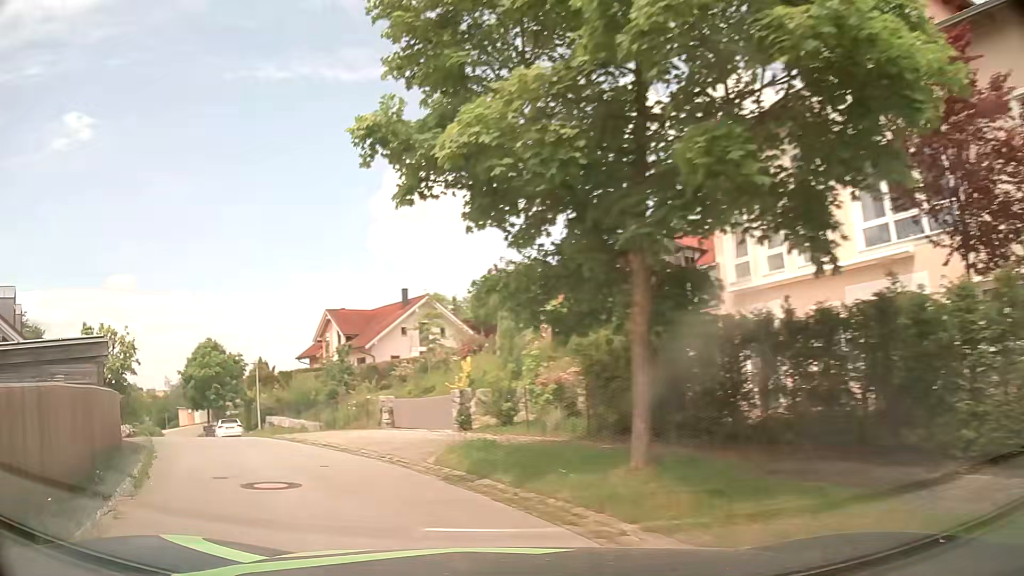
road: residential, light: Day
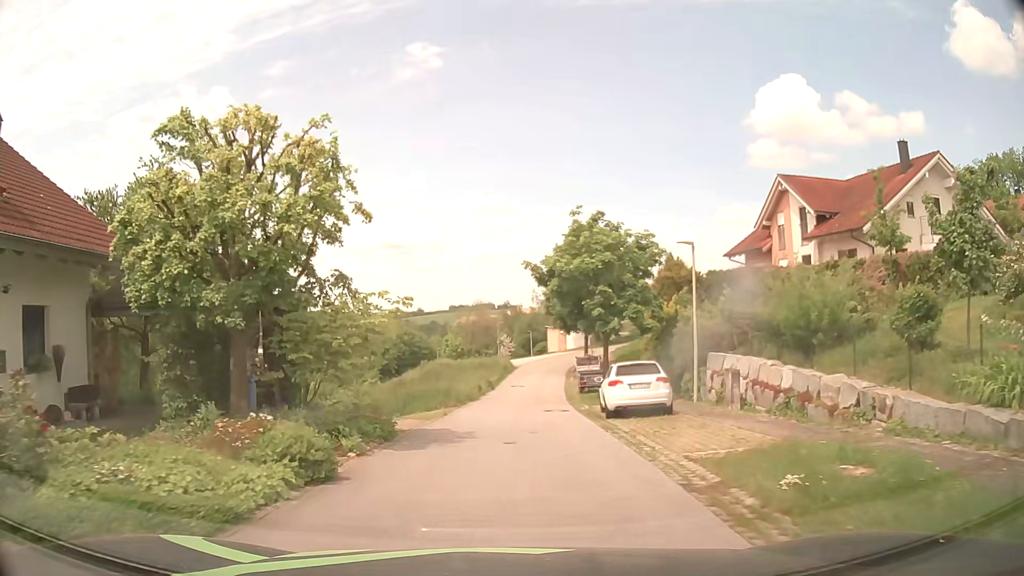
(-9.9, +22.0) m; -33°
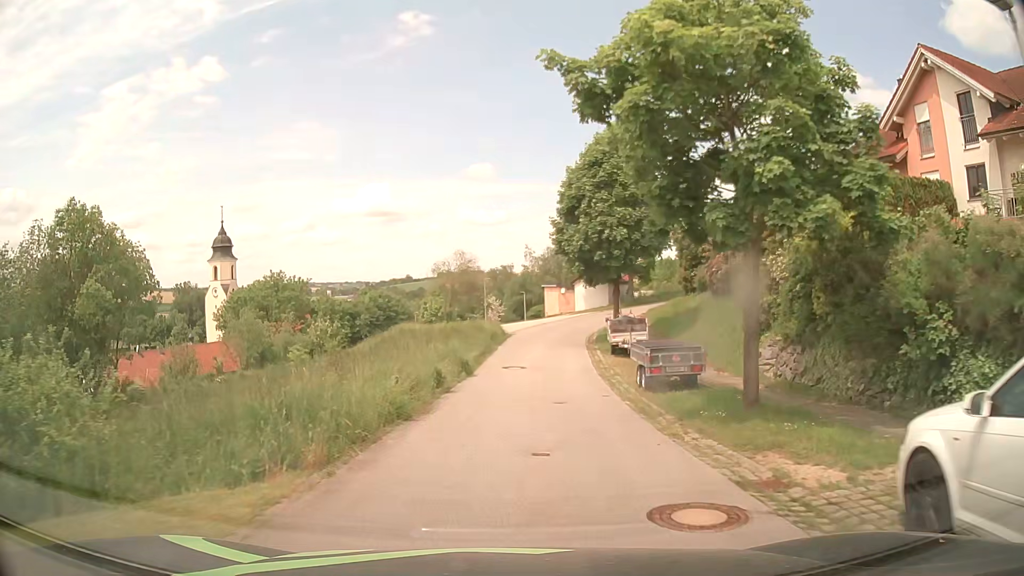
(-0.2, +16.2) m; 0°
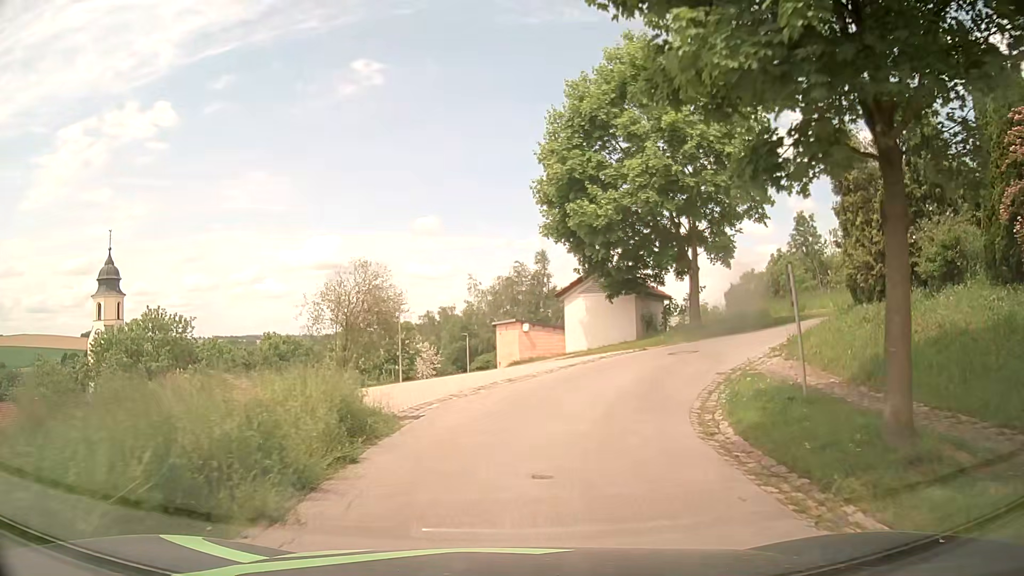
(+0.9, +25.7) m; +5°
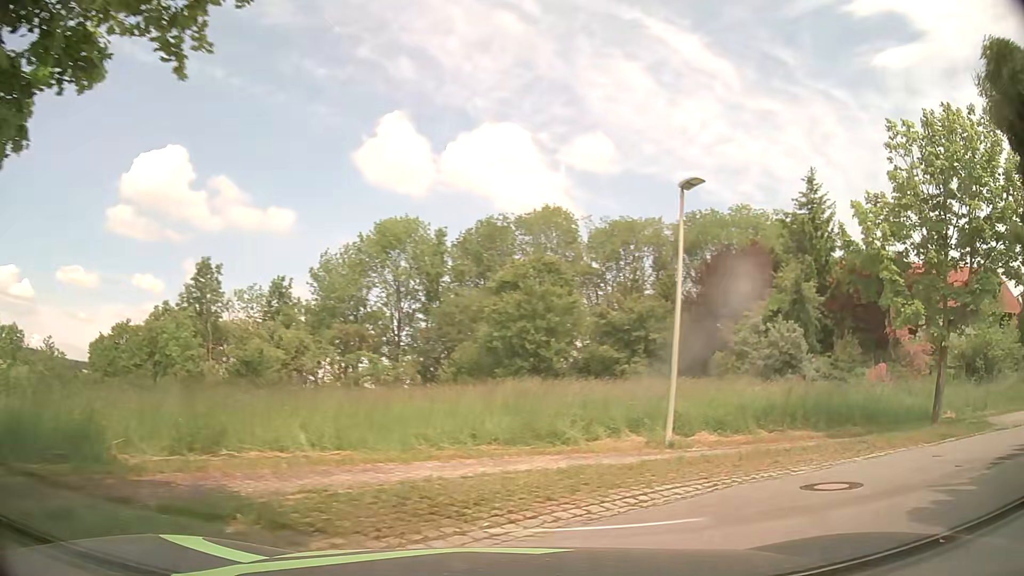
(+5.8, +18.3) m; +52°
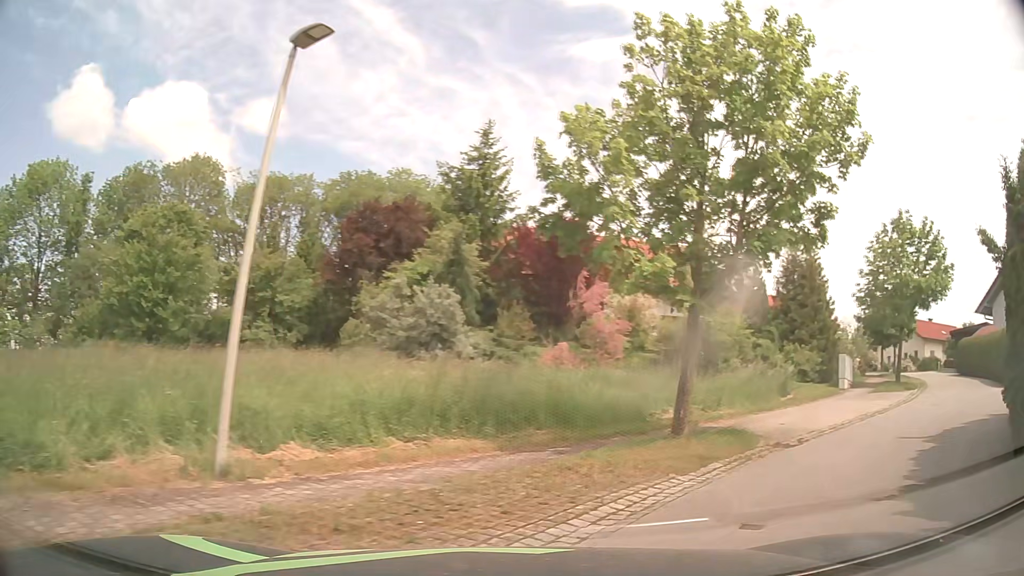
(+1.3, +5.4) m; +30°
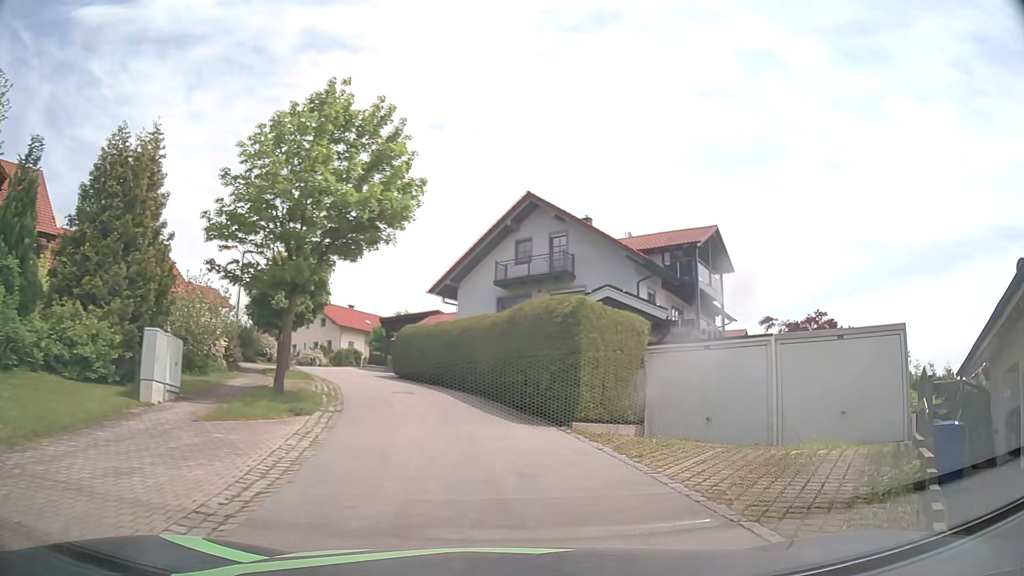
(+8.1, +13.2) m; +51°
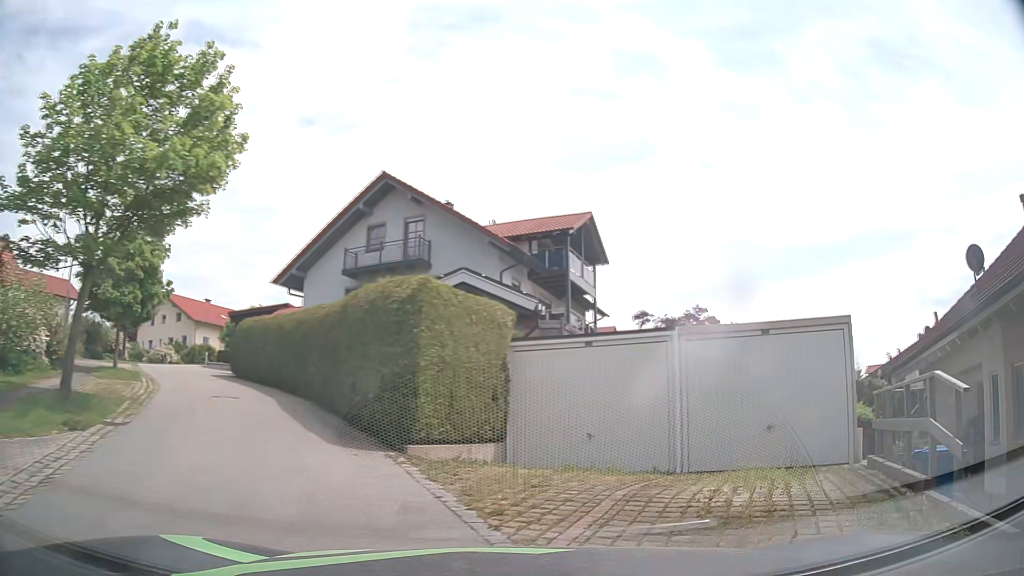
(+0.3, +3.2) m; +12°
